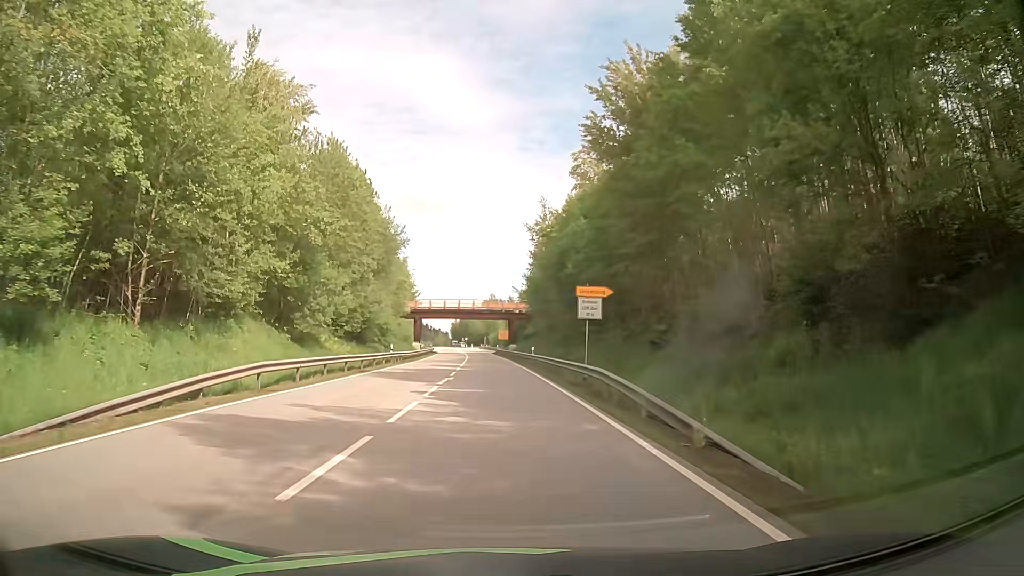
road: primary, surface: asphalt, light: Day
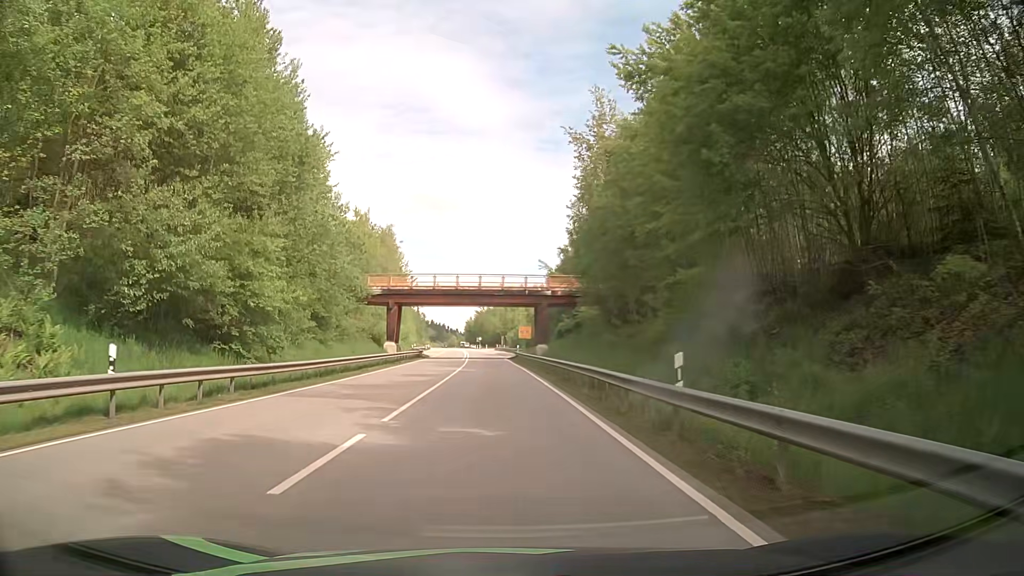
(-0.2, +35.9) m; -1°
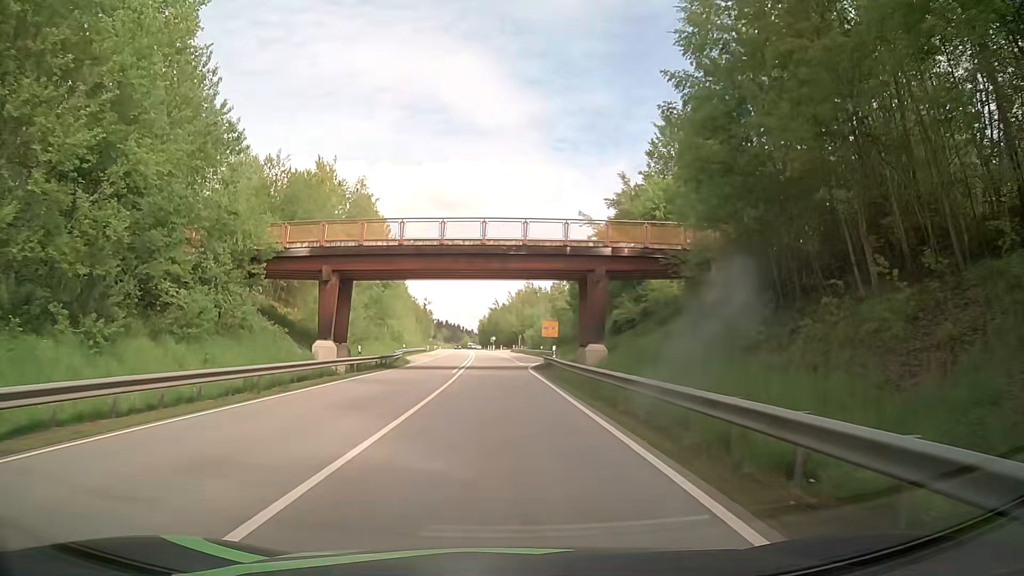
(-0.4, +28.1) m; -1°
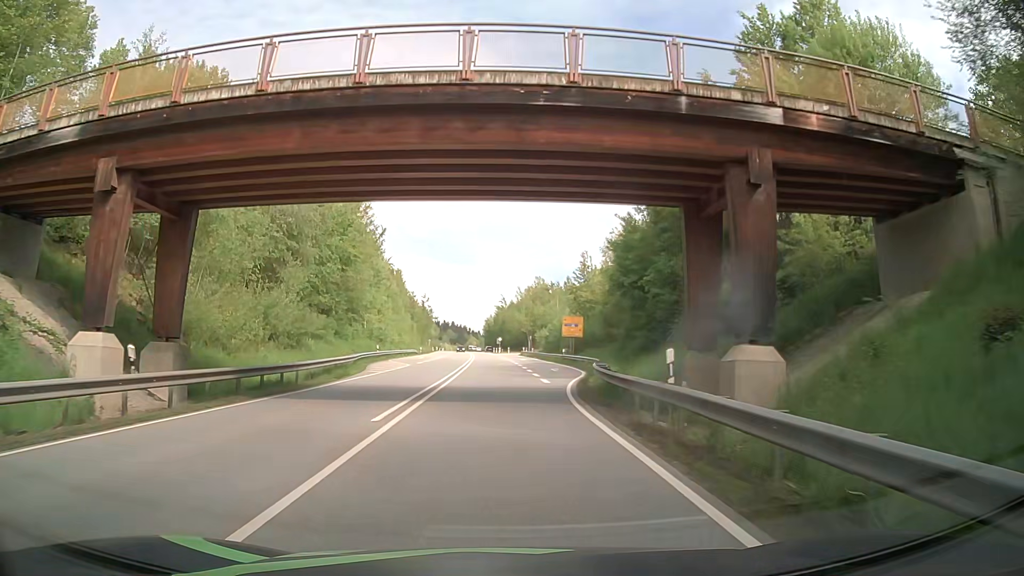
(-0.2, +21.9) m; -1°
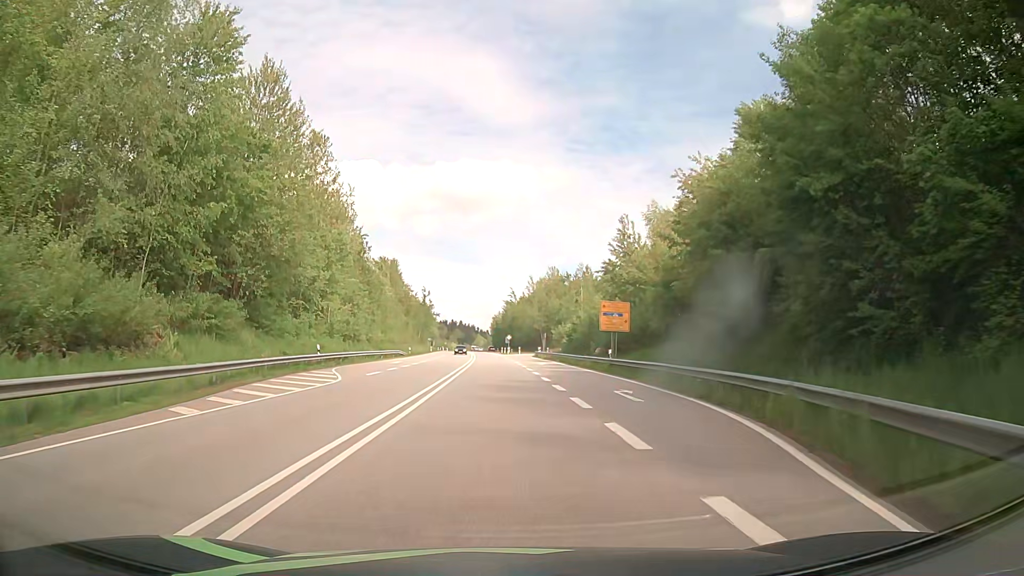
(-0.4, +22.7) m; -3°
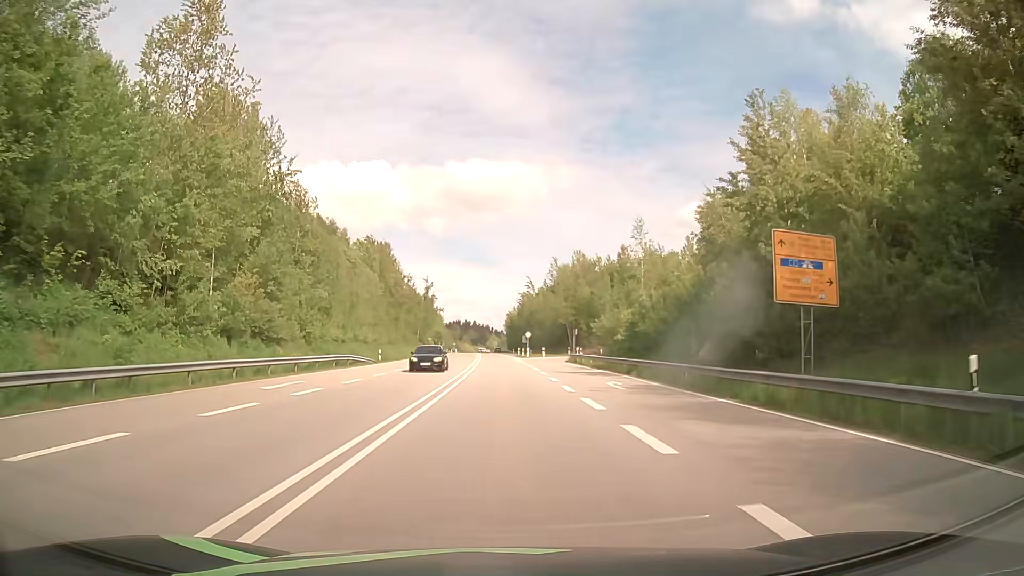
(+0.6, +30.5) m; +1°
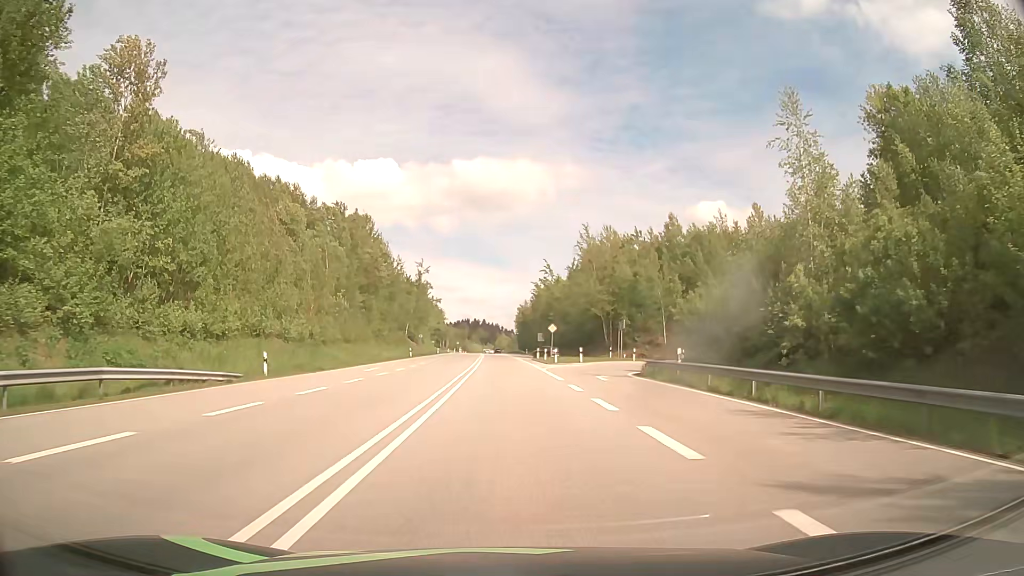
(-0.4, +30.4) m; -1°
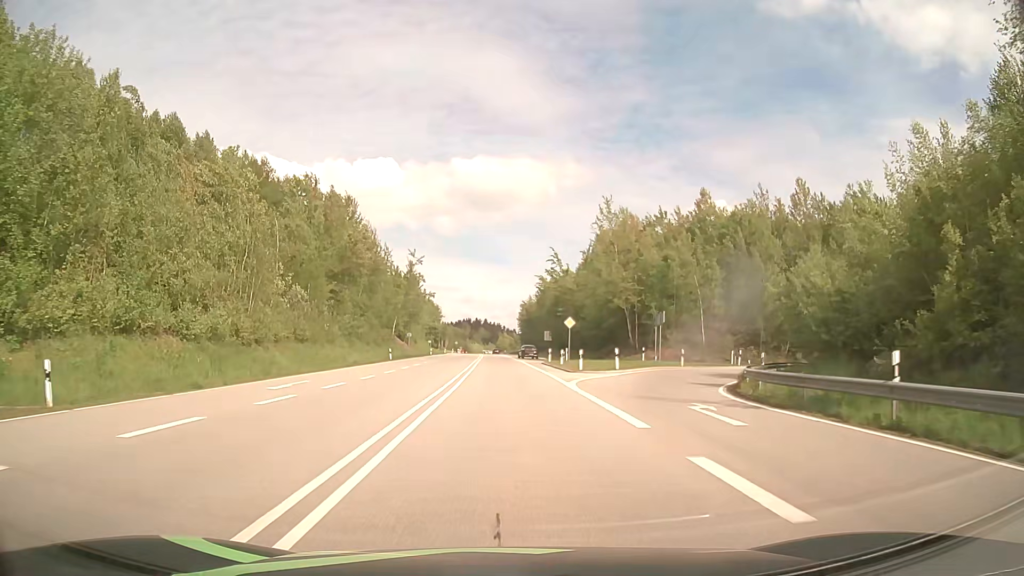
(+0.1, +15.2) m; 0°
(0, +10) (0, +20) (0, +30) (0, +40) (0, +50) (-1, +60) (-1, +70) (-1, +80) (-1, +90) (-2, +100) m
